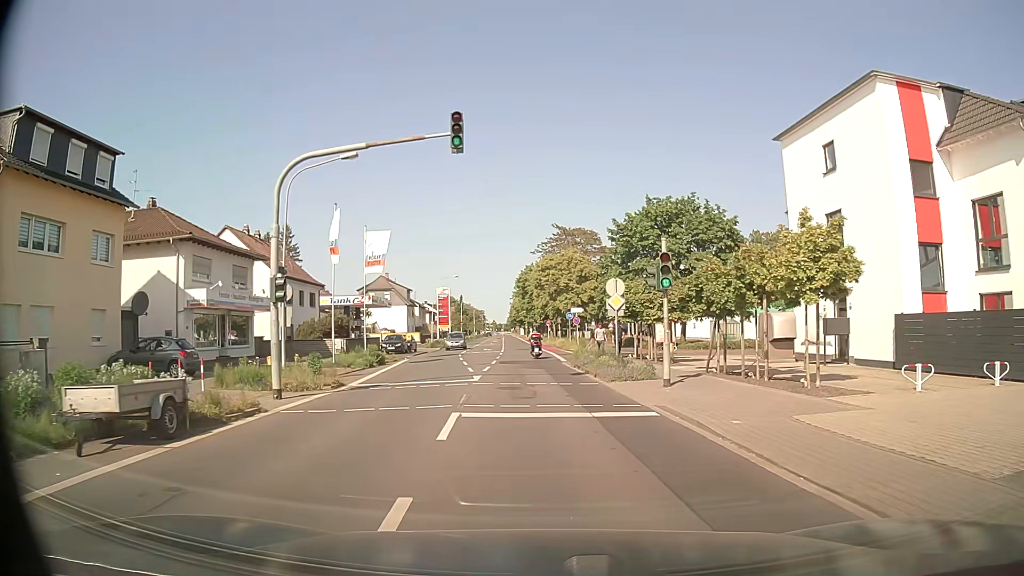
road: tertiary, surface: asphalt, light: Day
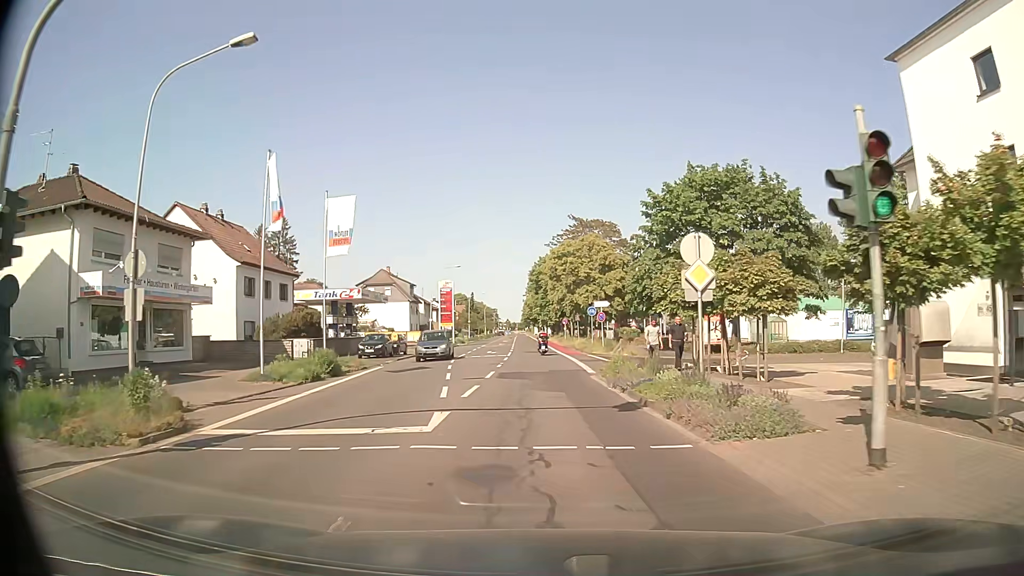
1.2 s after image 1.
(-0.1, +10.2) m; -1°
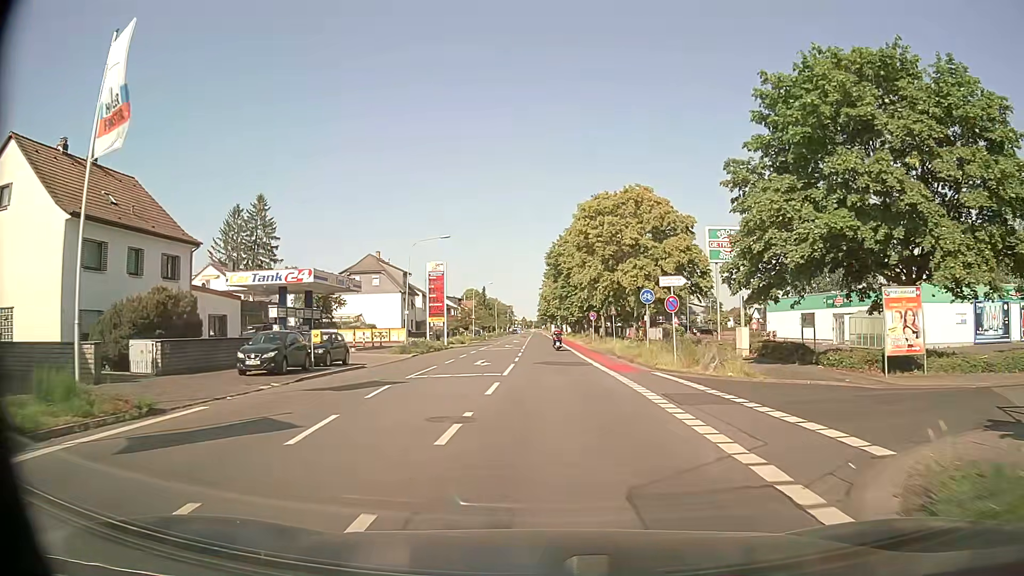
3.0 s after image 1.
(-0.3, +18.6) m; -2°
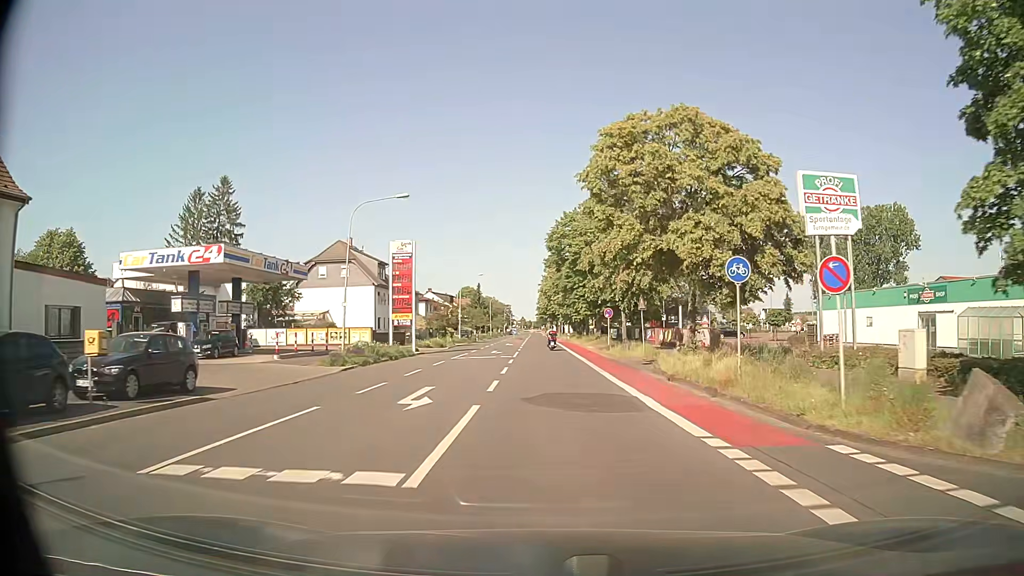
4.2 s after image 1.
(0.0, +14.0) m; 0°
